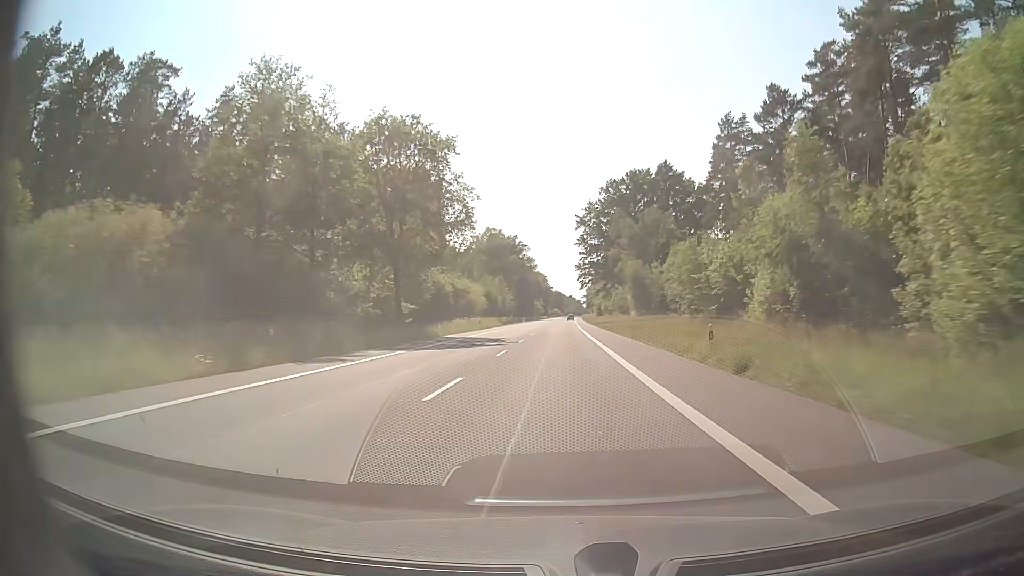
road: secondary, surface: asphalt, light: Day
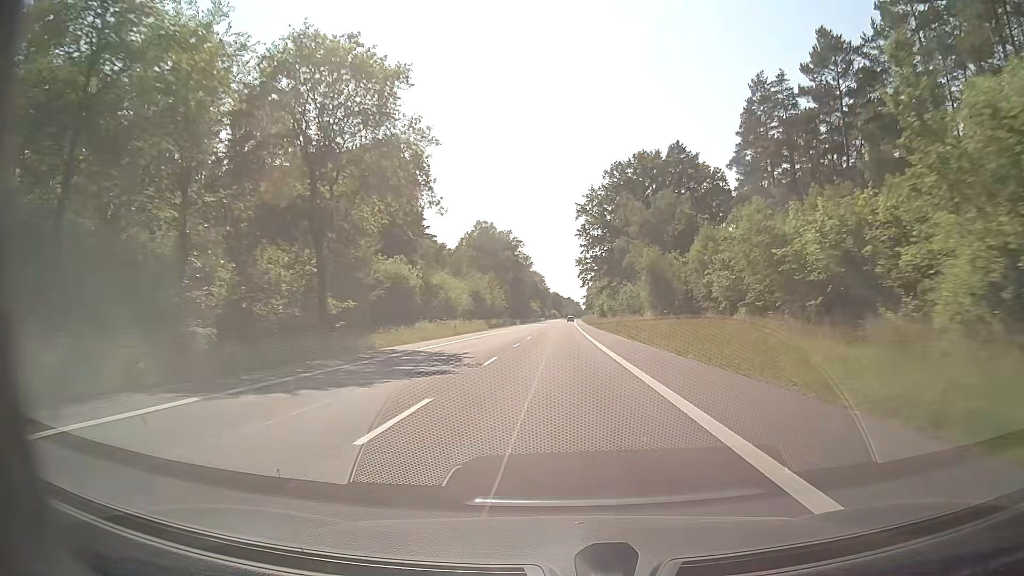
(0.0, +15.8) m; 0°
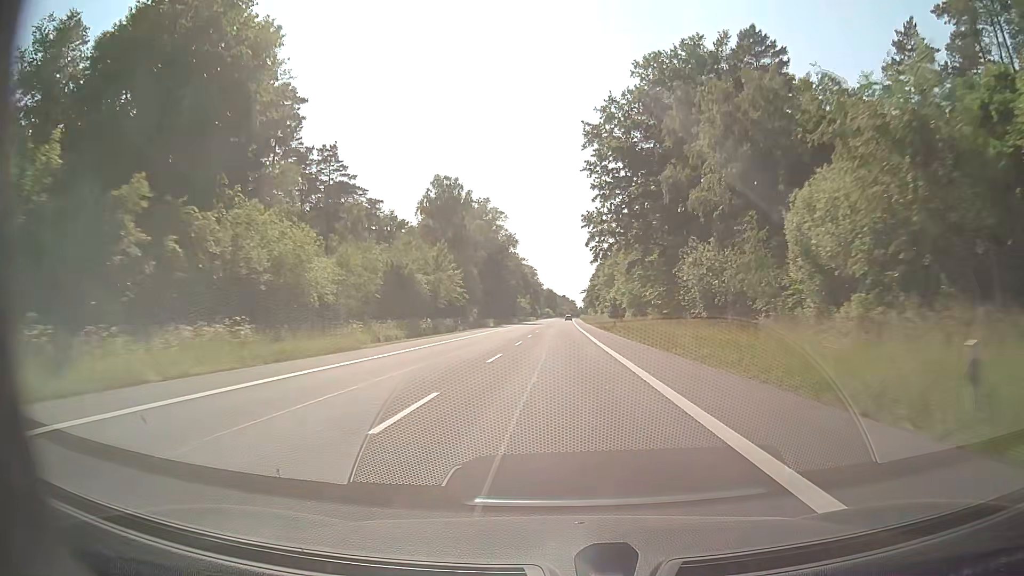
(+0.2, +47.4) m; 0°
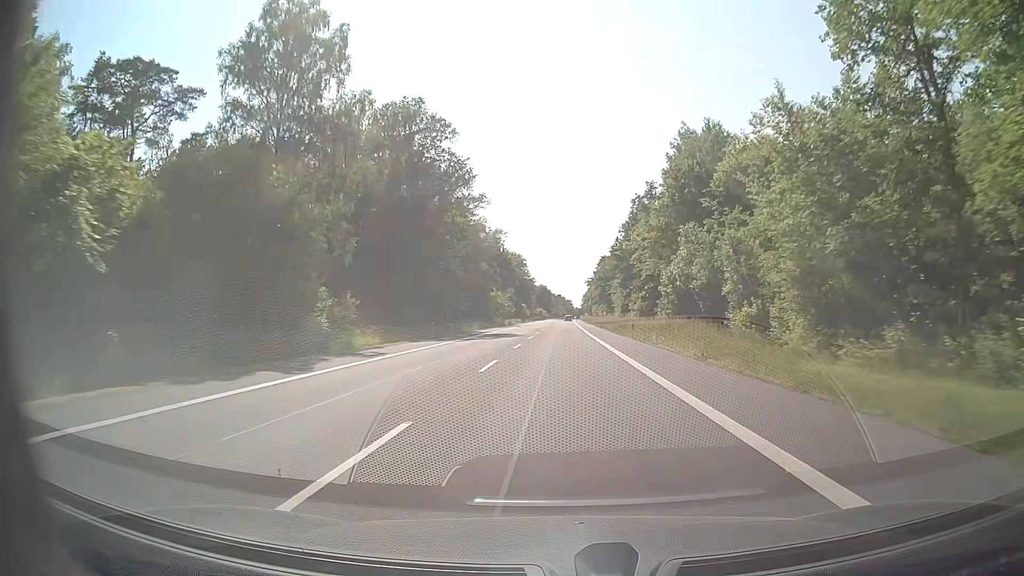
(+0.2, +63.1) m; 0°
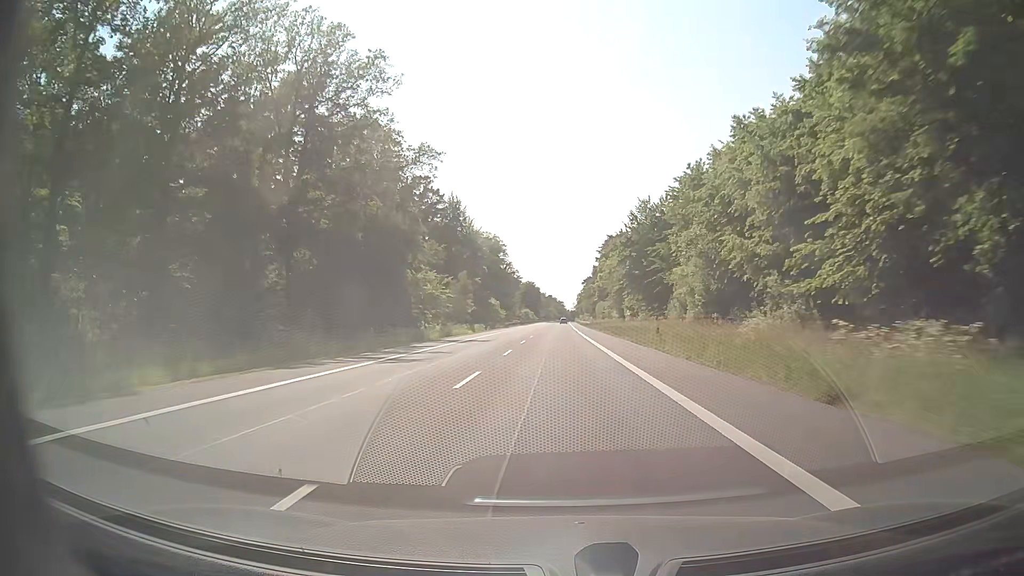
(+0.5, +63.1) m; +1°
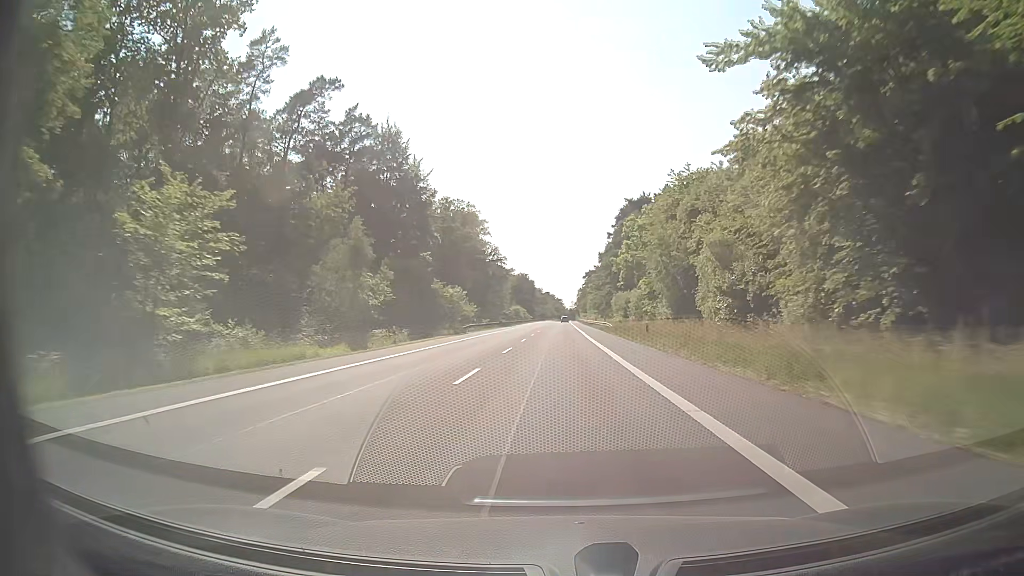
(+0.1, +47.4) m; 0°
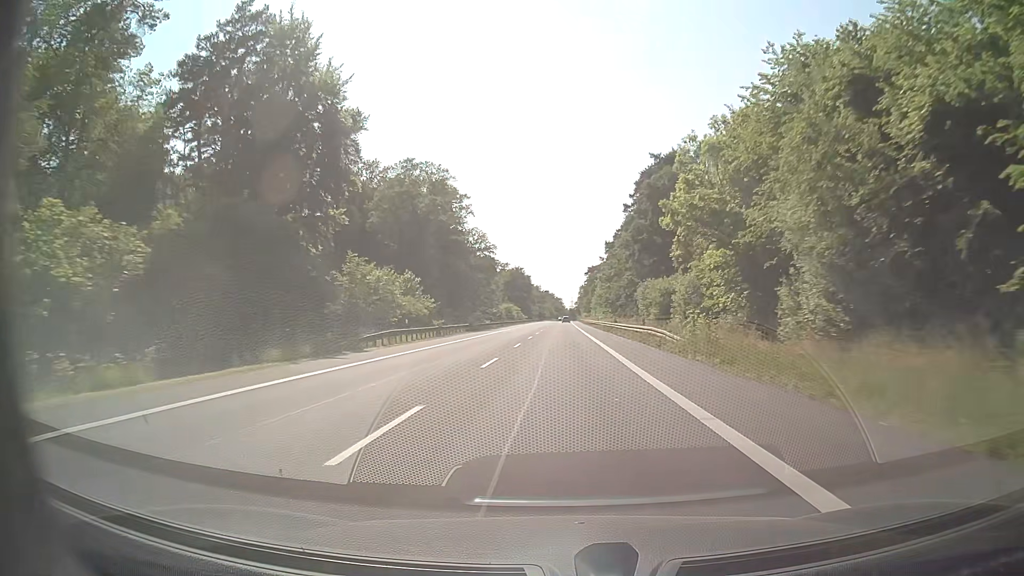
(0.0, +31.6) m; 0°
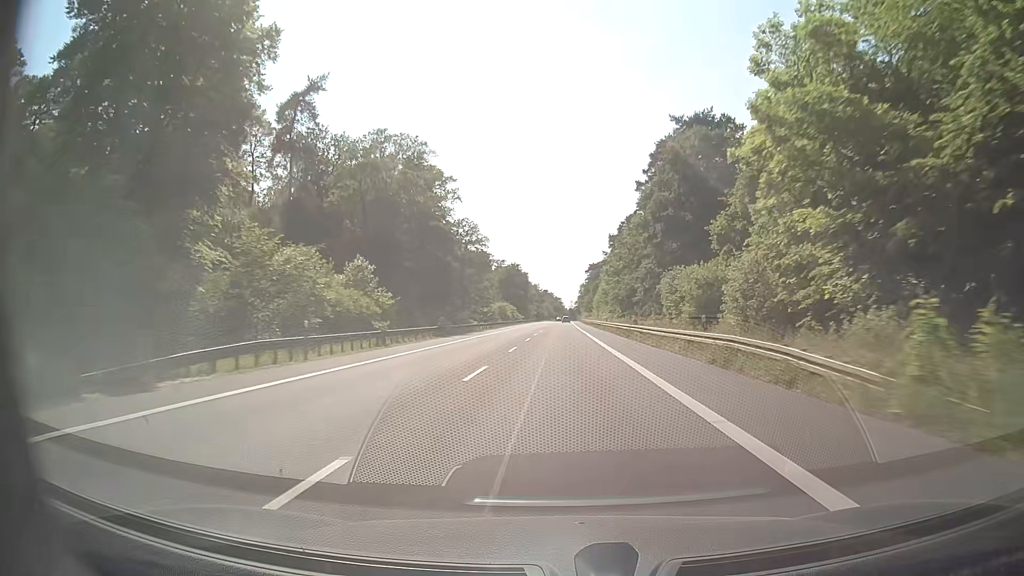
(0.0, +15.8) m; 0°
(0, +10) (0, +20) (0, +30) (0, +40) (0, +50) (0, +60) (0, +70) (0, +80) (+1, +90) (+1, +100) m
